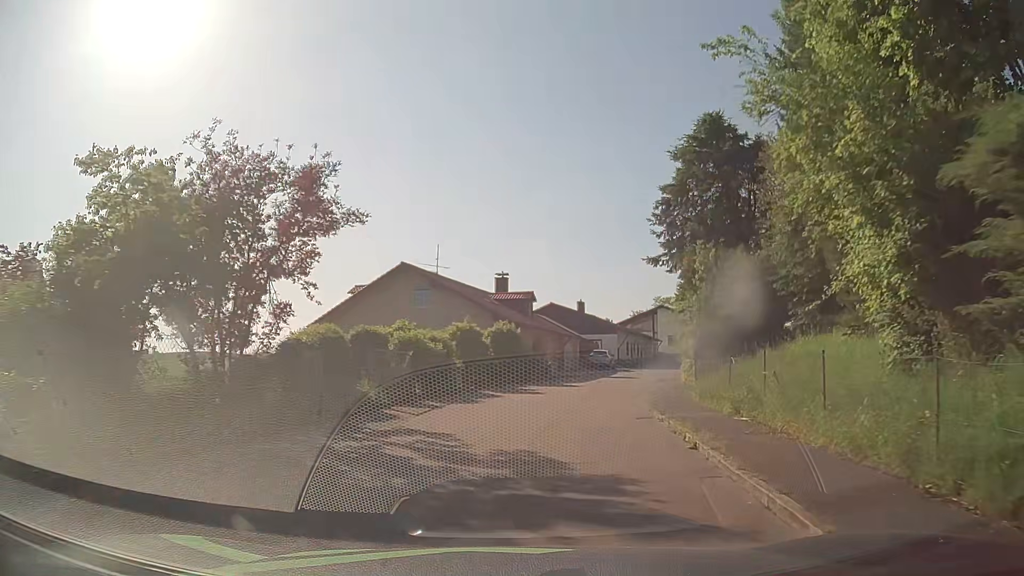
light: Day
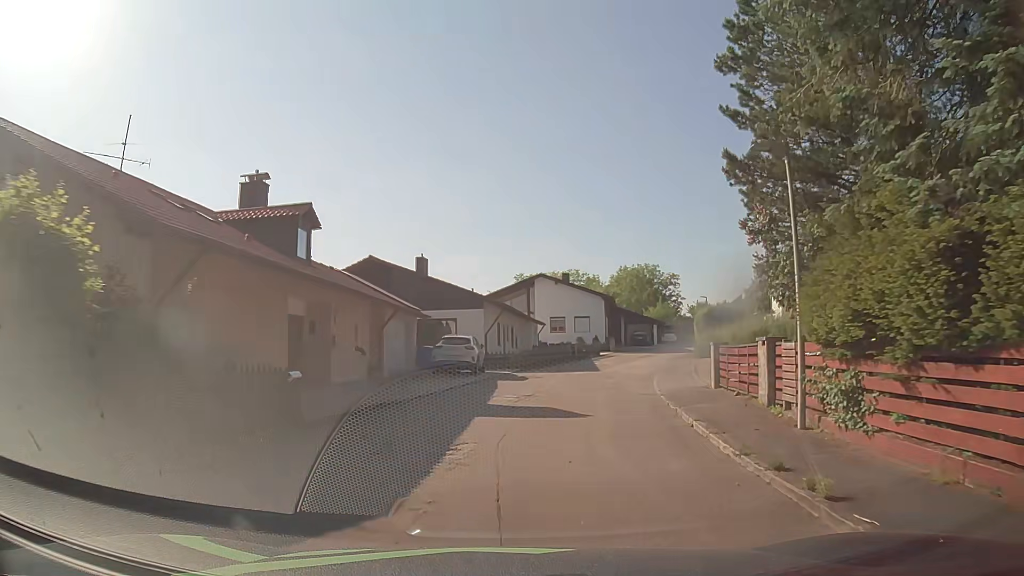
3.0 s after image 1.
(+2.4, +26.4) m; +12°
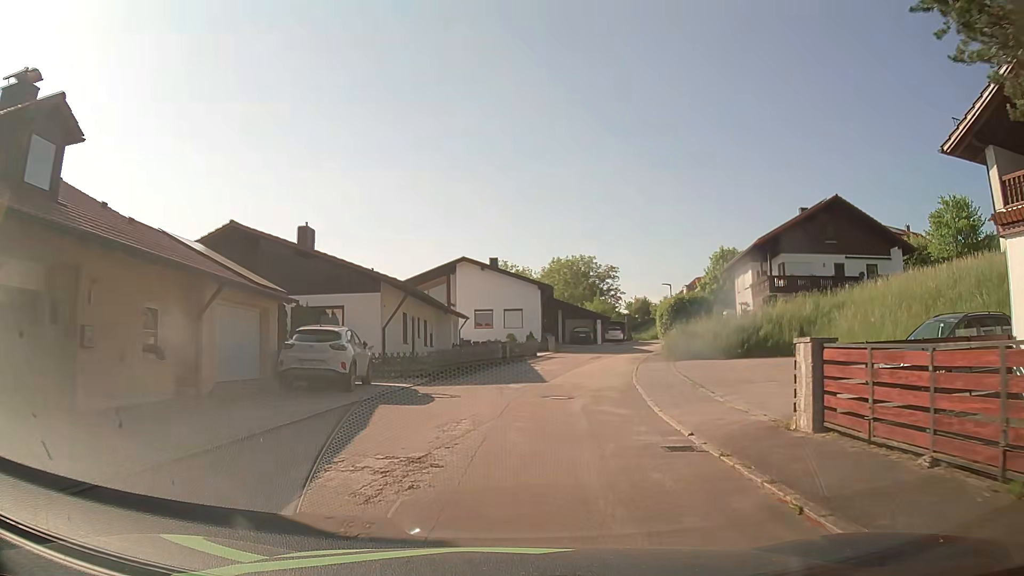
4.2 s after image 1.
(+0.5, +10.2) m; +5°
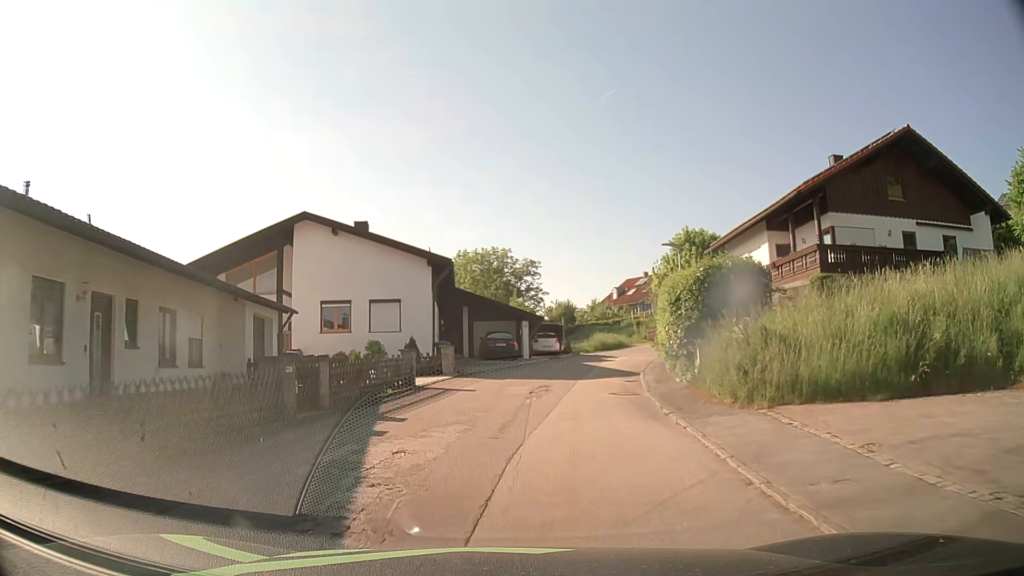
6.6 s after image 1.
(+2.0, +20.2) m; +9°
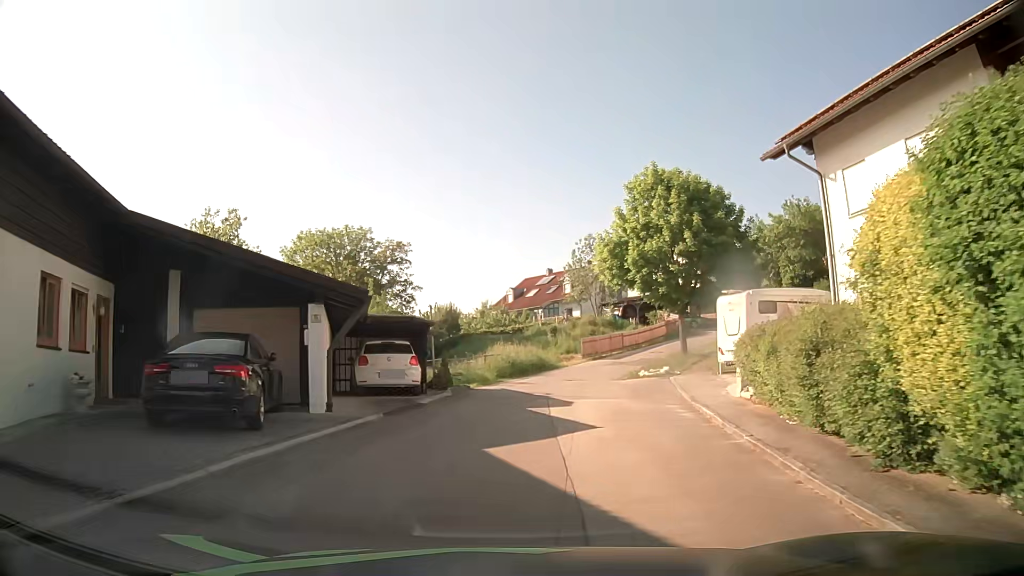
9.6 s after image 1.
(+2.2, +24.7) m; +10°
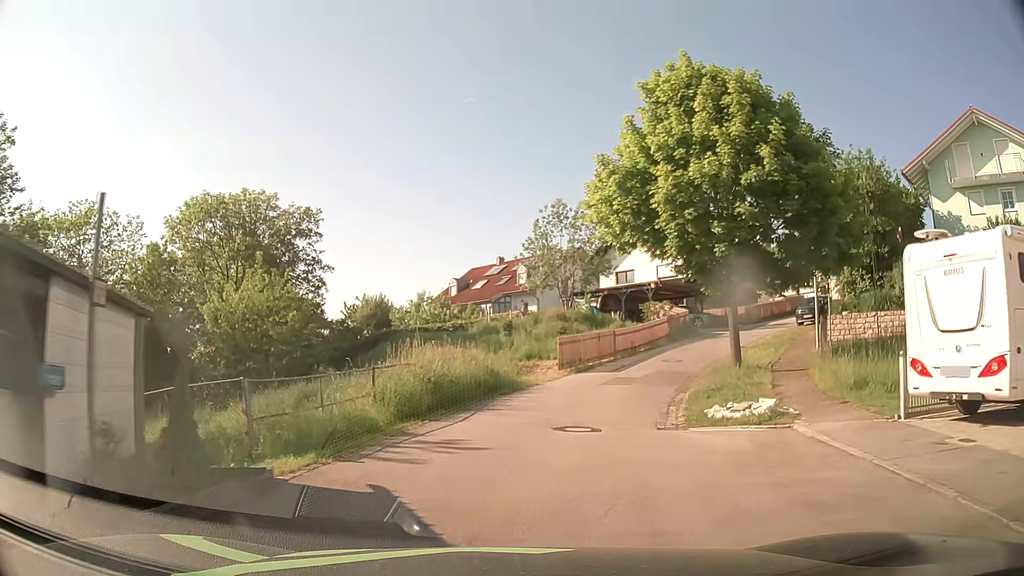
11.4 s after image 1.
(+0.4, +14.1) m; +4°
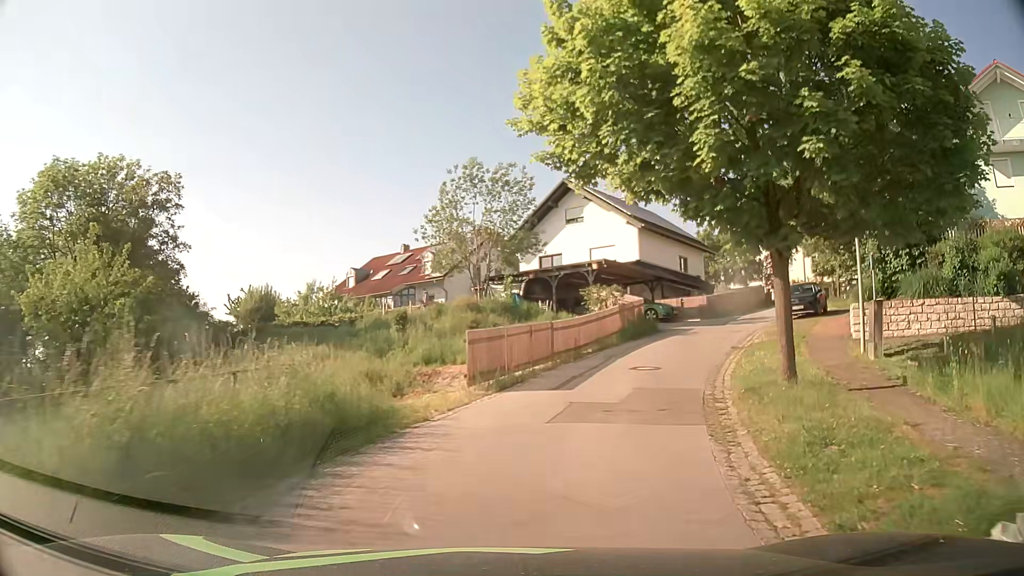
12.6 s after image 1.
(+0.5, +9.1) m; +8°
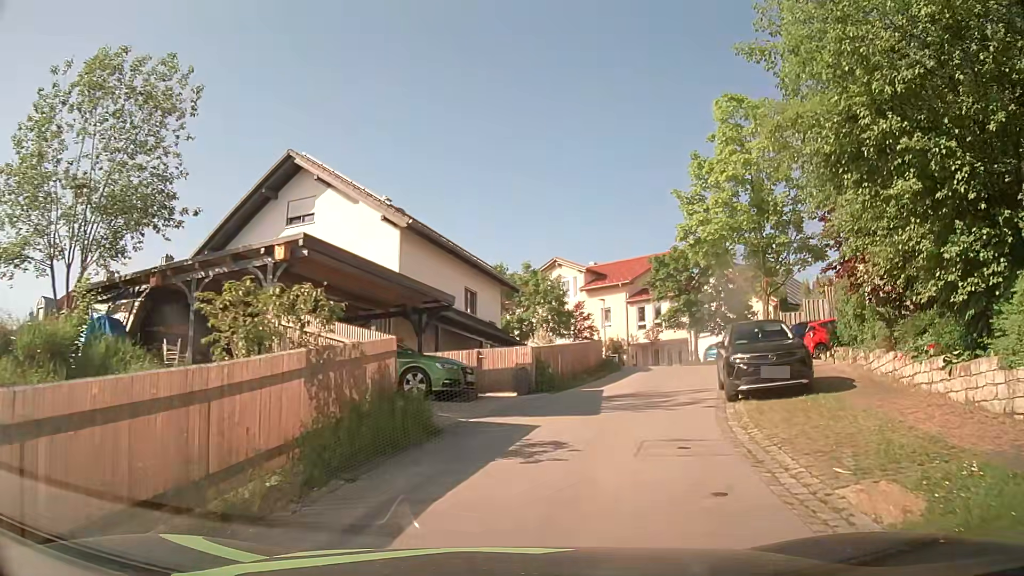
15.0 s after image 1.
(+3.0, +17.3) m; +21°
(+1, +10) (+3, +20) (+6, +29) (+5, +39) (-2, +46) (-10, +51) (-19, +55) (-28, +60) (-37, +64) (-46, +69) m
